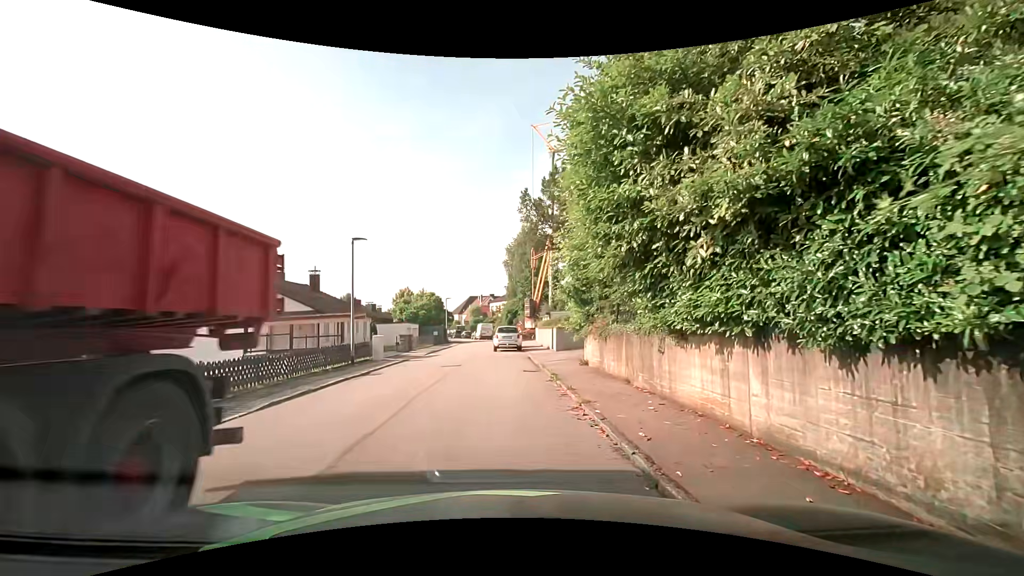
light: Day
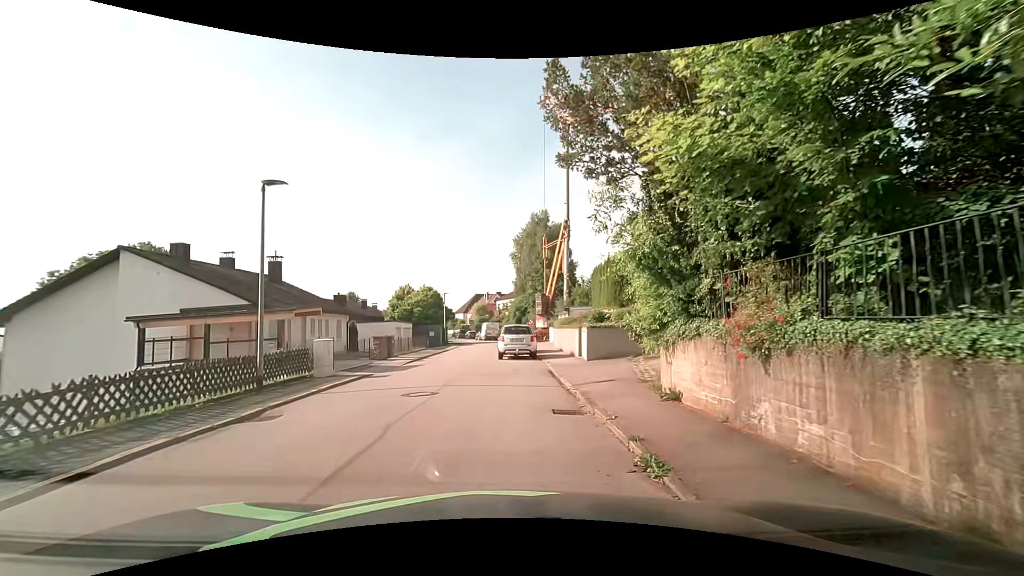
(-0.3, +8.3) m; -3°
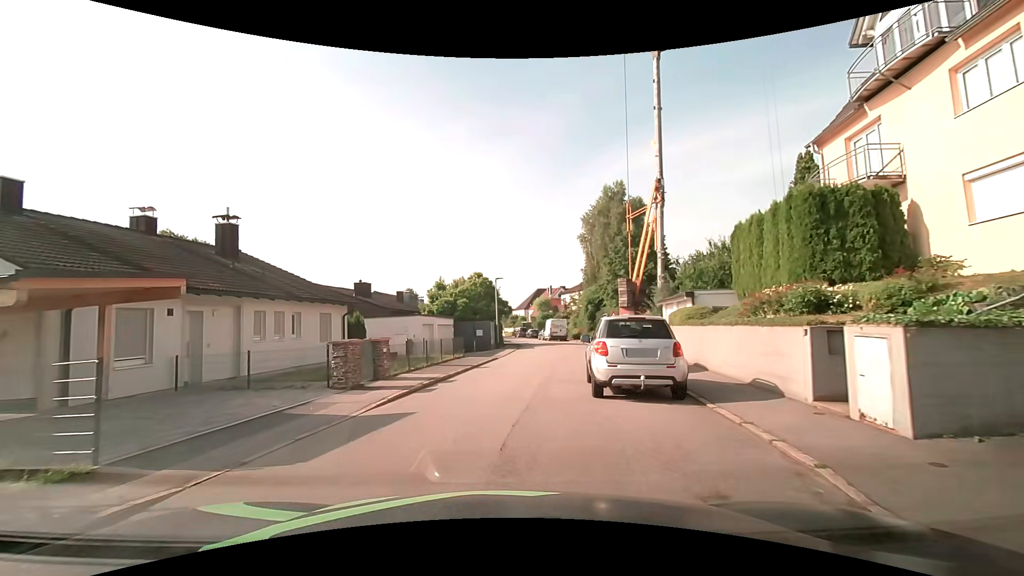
(-0.4, +12.9) m; -7°
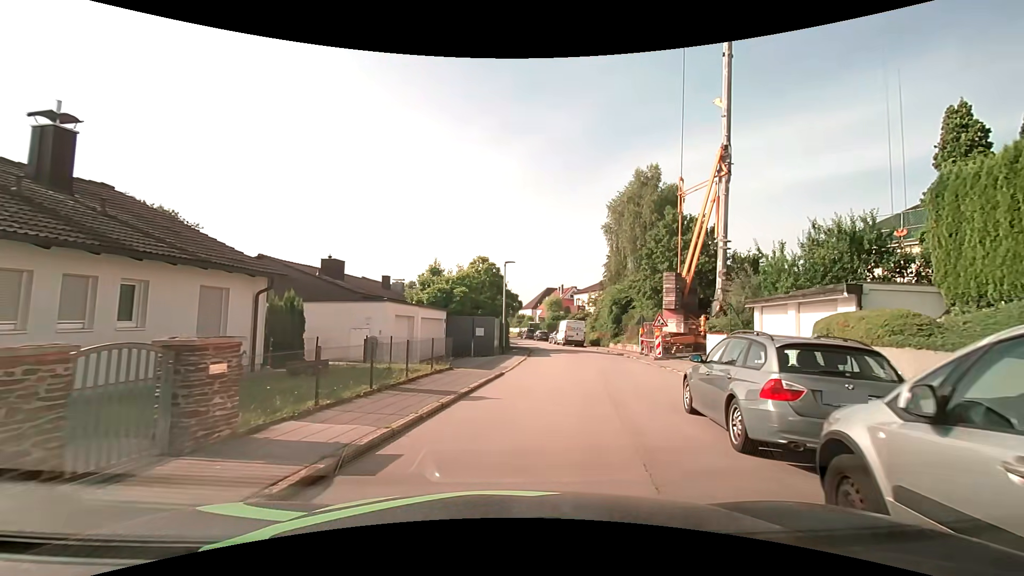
(-0.2, +8.8) m; -1°
